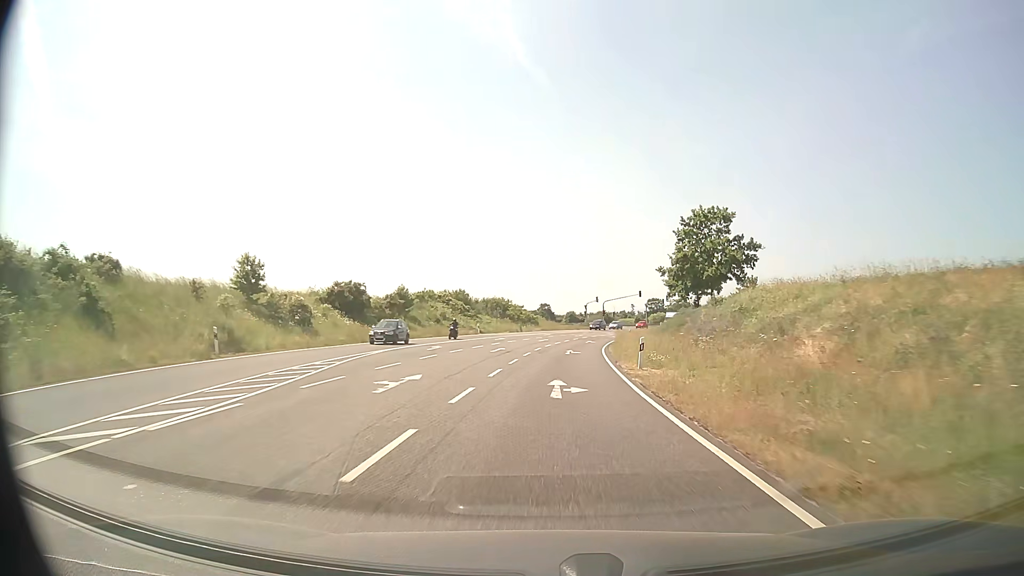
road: secondary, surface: asphalt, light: Day
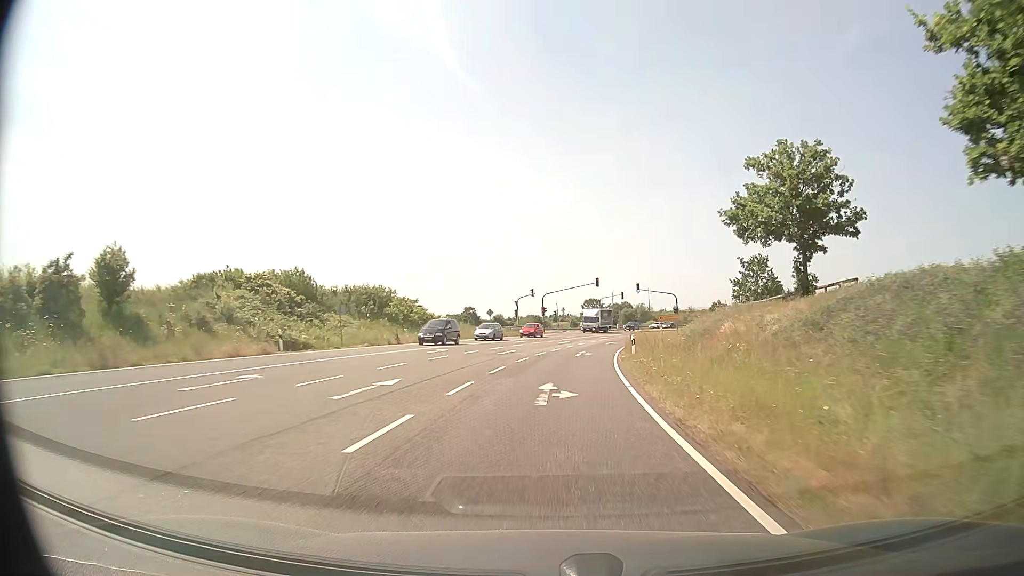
(+1.9, +41.5) m; +6°
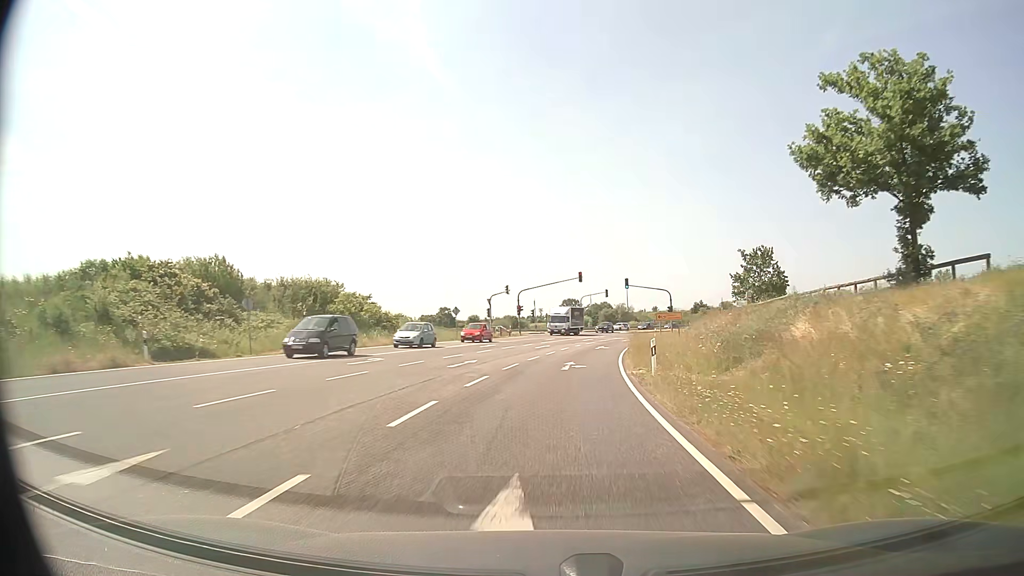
(+0.2, +10.3) m; +1°
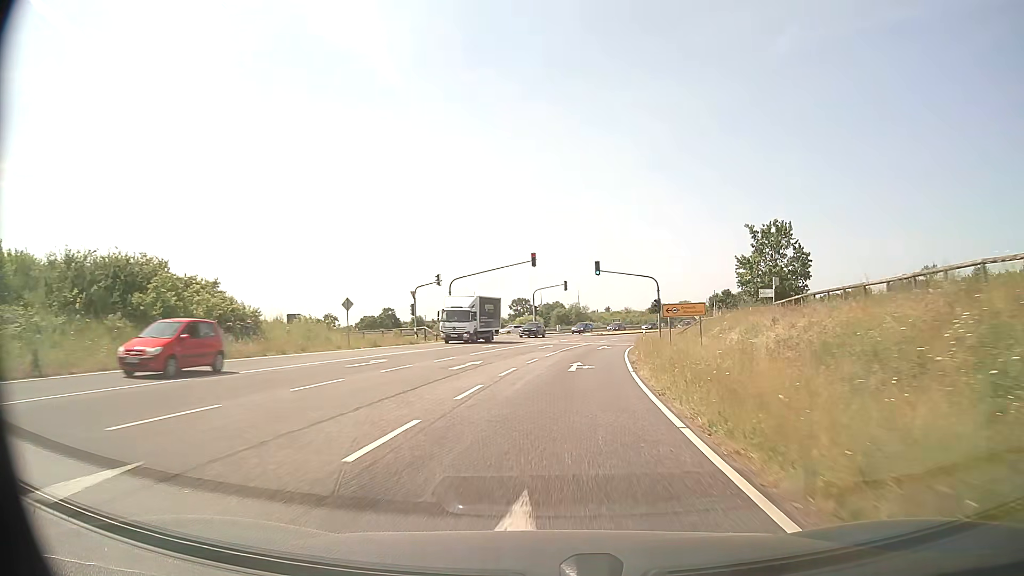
(+0.9, +20.6) m; +4°
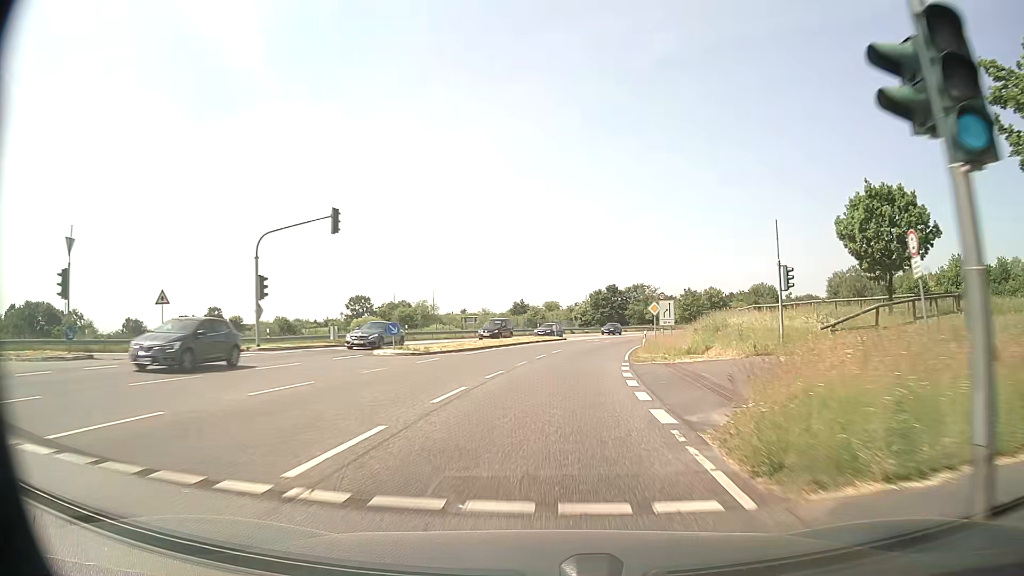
(+5.6, +51.0) m; +12°
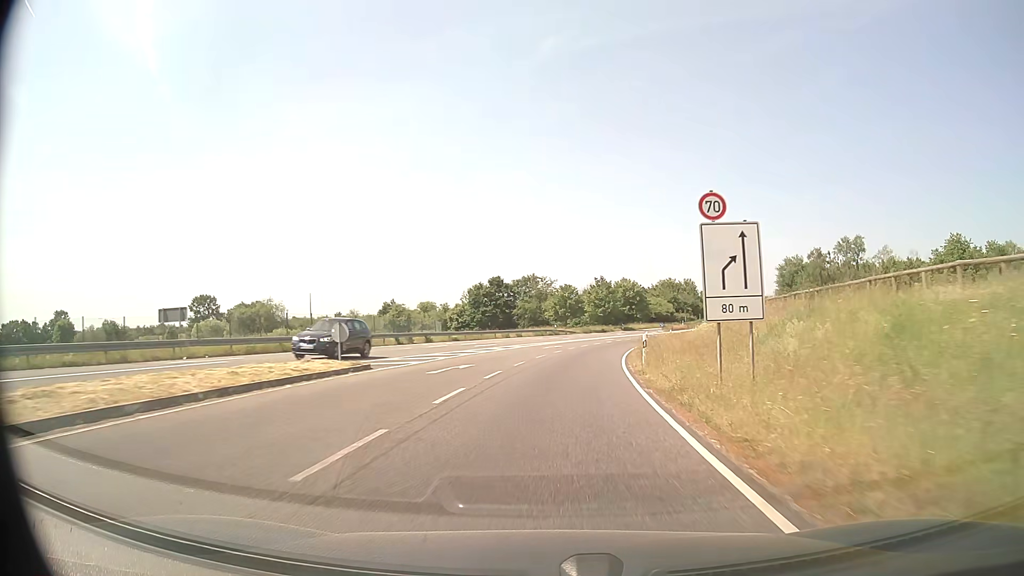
(+3.5, +41.2) m; +10°
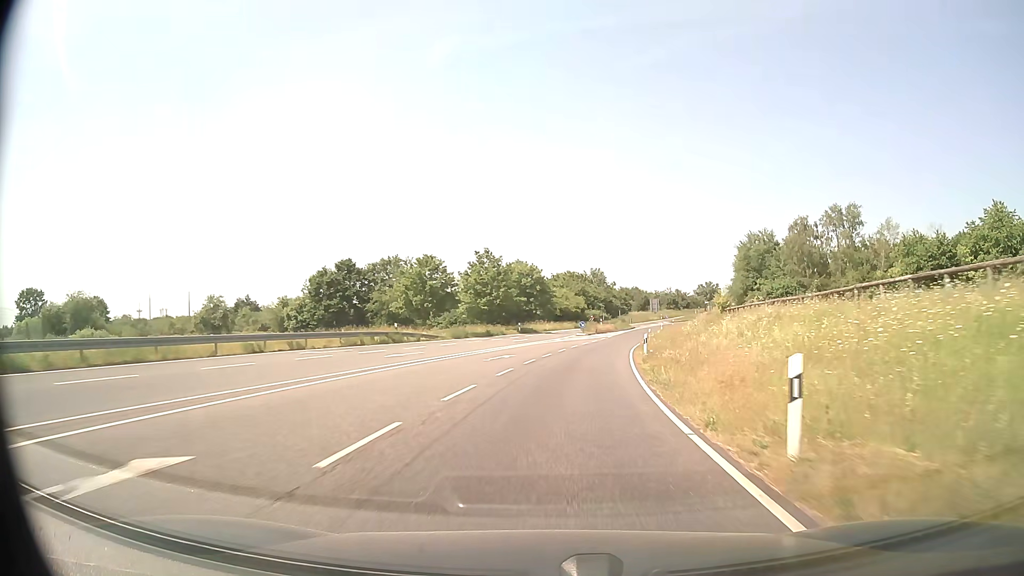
(+3.6, +41.6) m; +10°
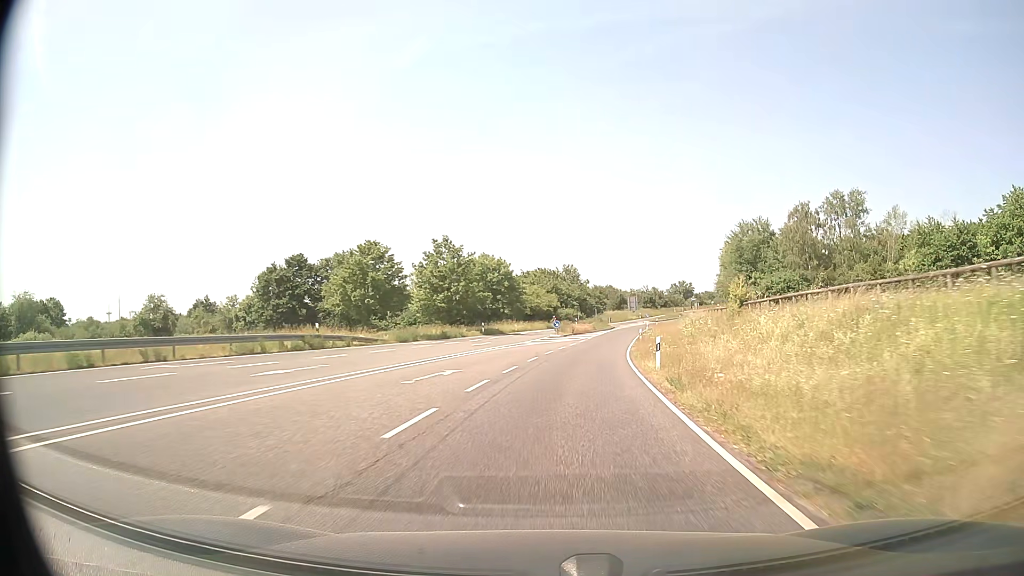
(+0.2, +10.5) m; +2°
